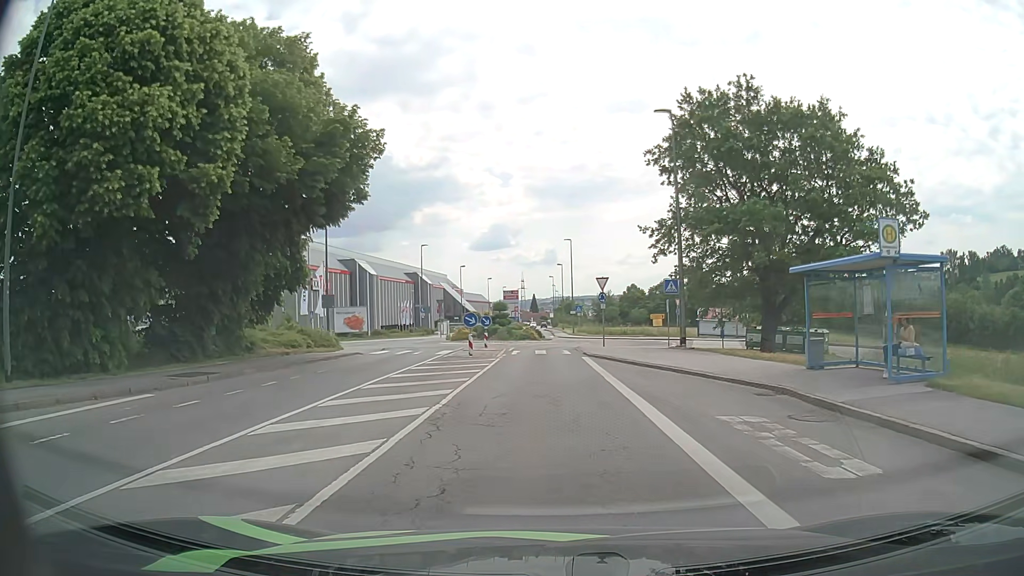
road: tertiary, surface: asphalt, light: Day
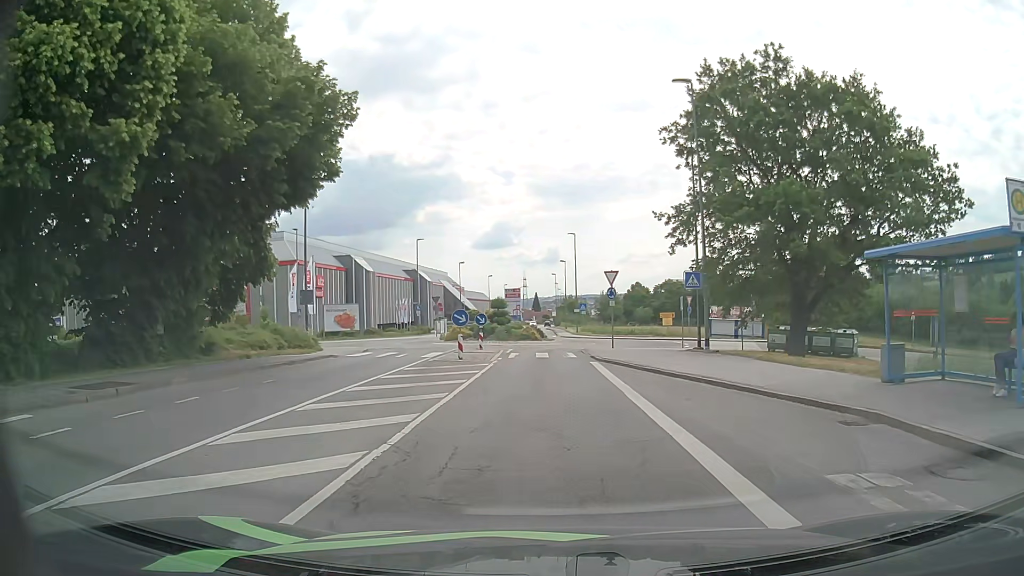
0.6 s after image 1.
(0.0, +3.8) m; 0°
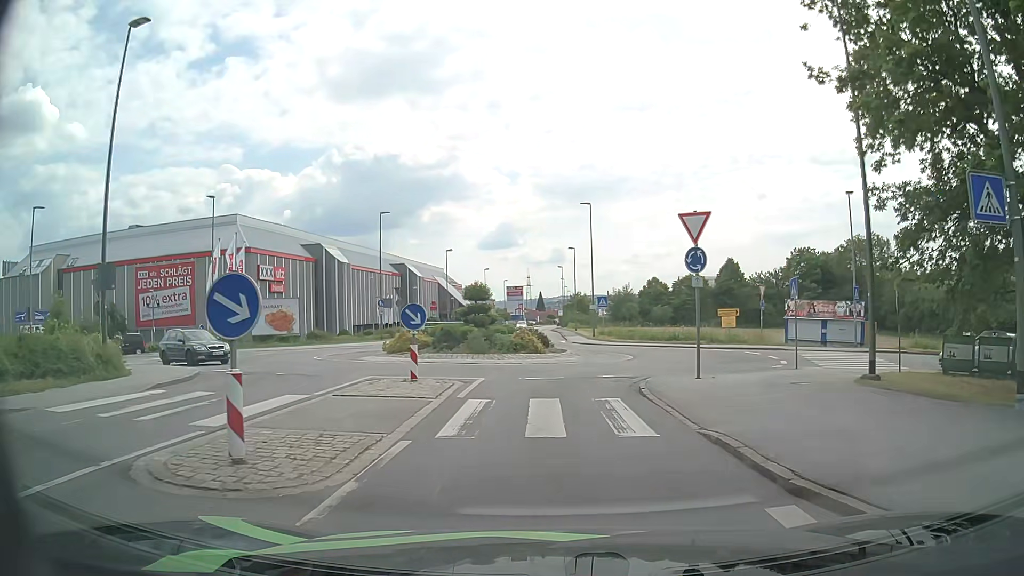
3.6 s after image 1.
(-0.2, +17.5) m; -1°
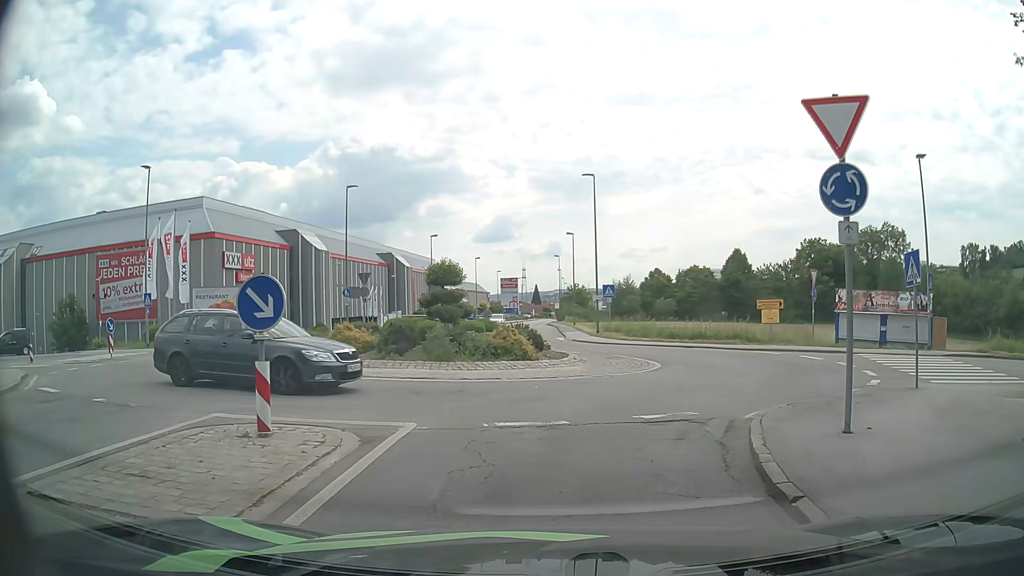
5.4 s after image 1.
(+0.1, +7.8) m; 0°
(+1, +10) (+4, +19) (+4, +29) (+1, +38) (-1, +48) (-1, +58) (-1, +68) (-1, +78) (-1, +88) (-1, +98) m
